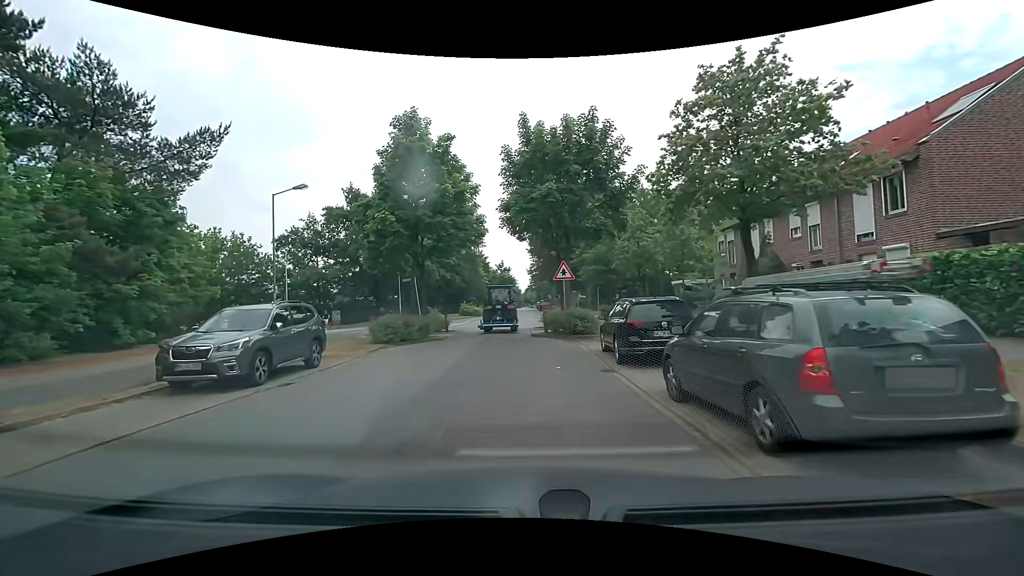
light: Day
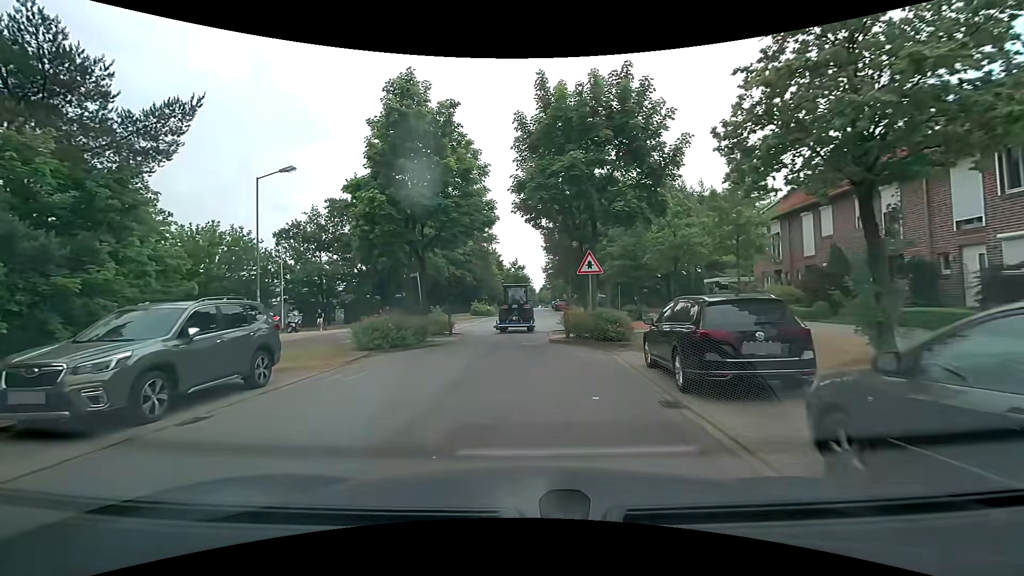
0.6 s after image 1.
(-0.1, +3.5) m; -3°
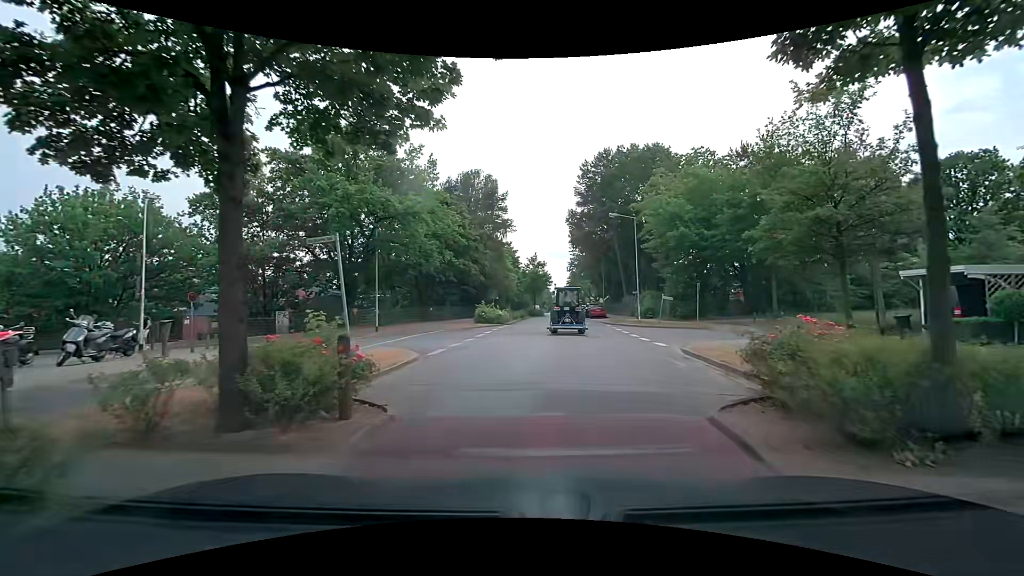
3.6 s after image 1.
(-0.7, +15.7) m; -2°
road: residential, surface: asphalt
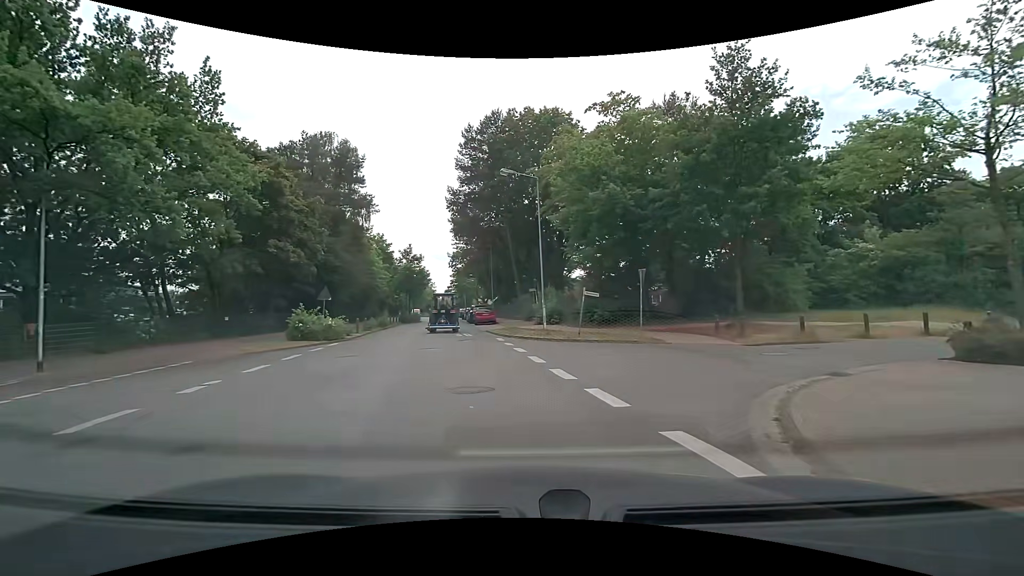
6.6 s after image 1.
(+1.8, +13.4) m; +13°
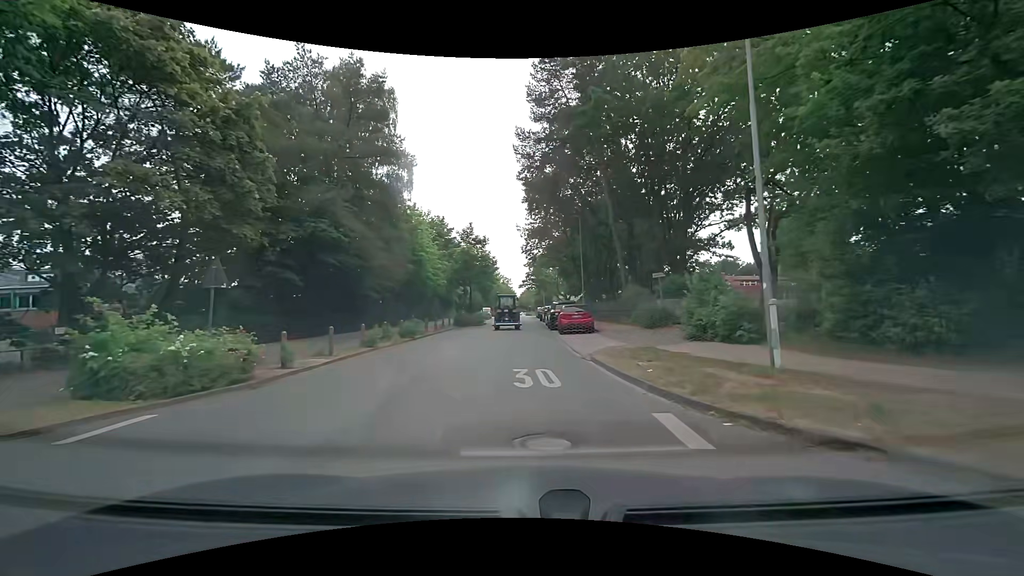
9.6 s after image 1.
(-1.4, +16.5) m; -8°
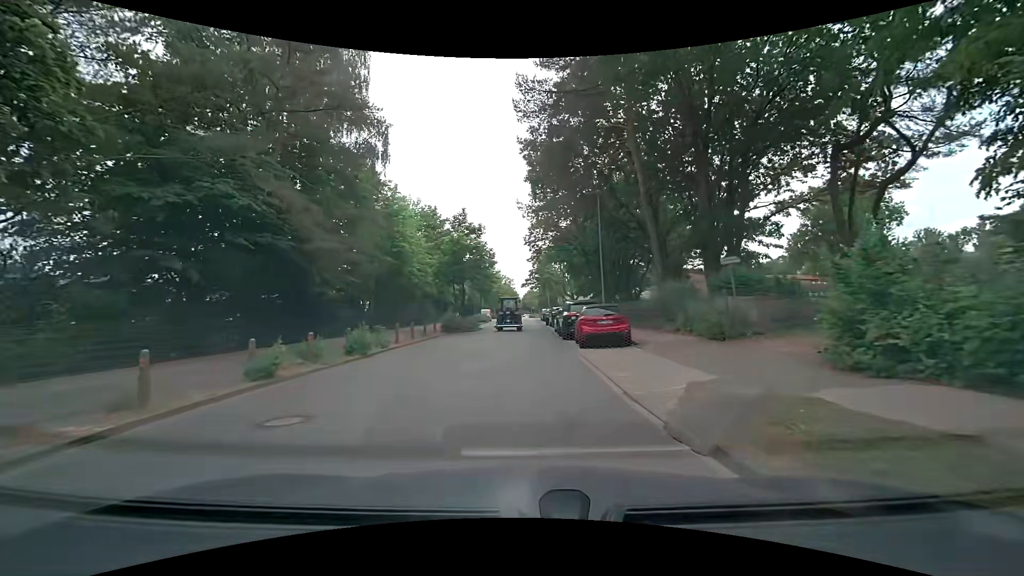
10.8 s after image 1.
(0.0, +8.0) m; 0°
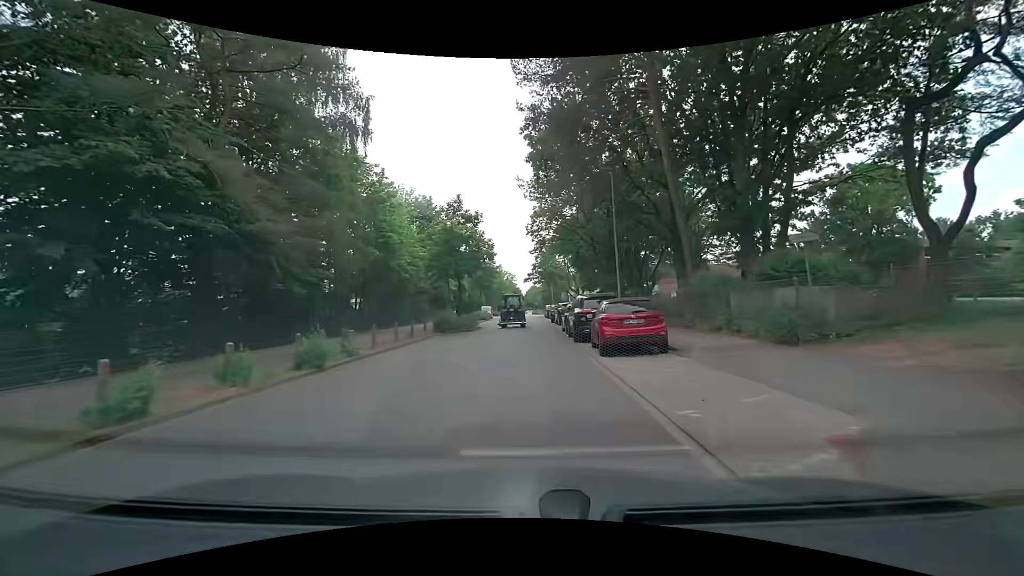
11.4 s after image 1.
(0.0, +4.0) m; 0°
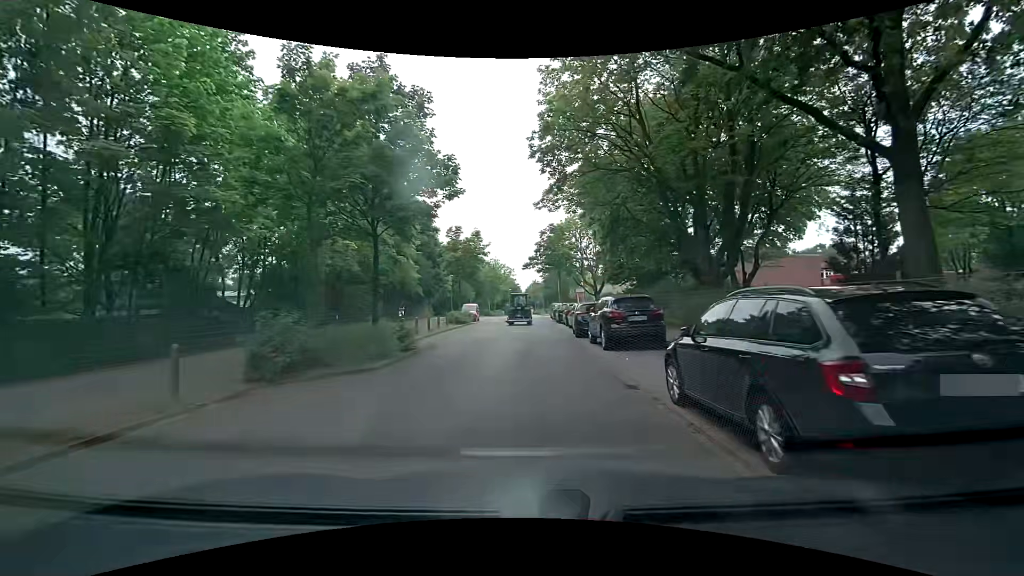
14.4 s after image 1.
(0.0, +20.5) m; +1°
(0, +10) (0, +20) (0, +30) (0, +40) (0, +50) (0, +60) (0, +70) (0, +80) (0, +90) (0, +100) m
